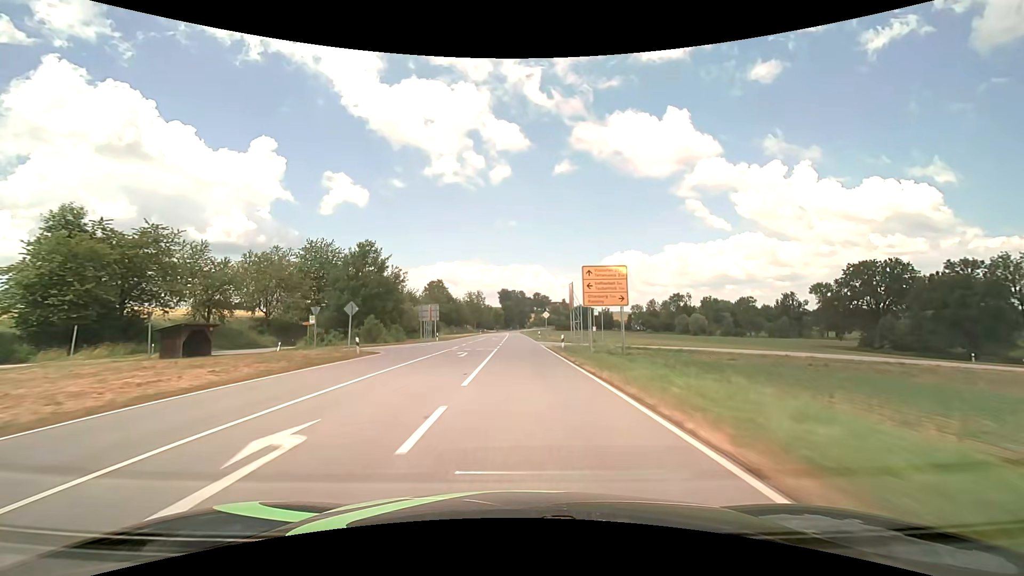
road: secondary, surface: asphalt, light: Day
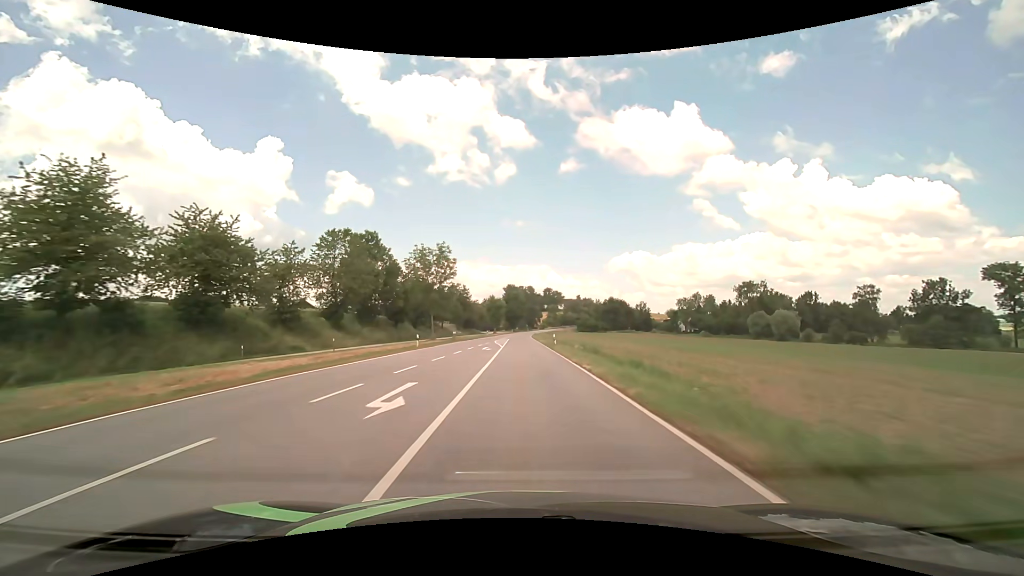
(-0.7, +76.0) m; -1°
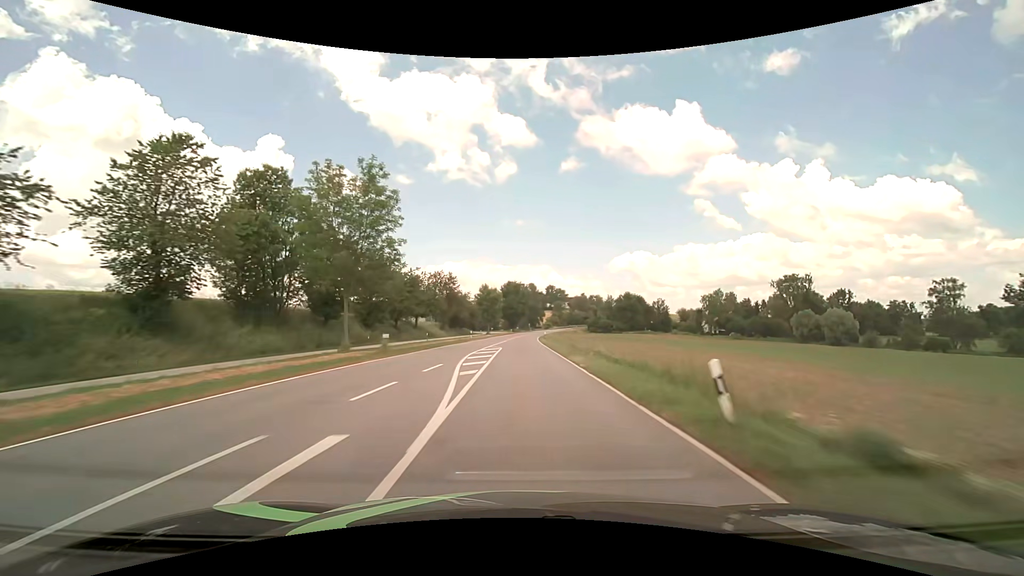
(-0.1, +30.2) m; 0°
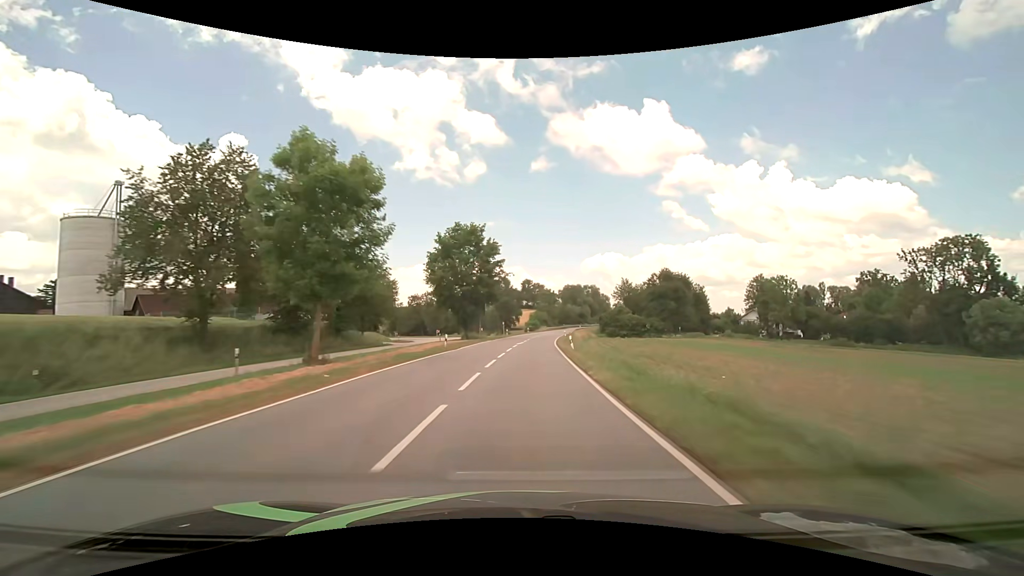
(+1.1, +75.6) m; +3°
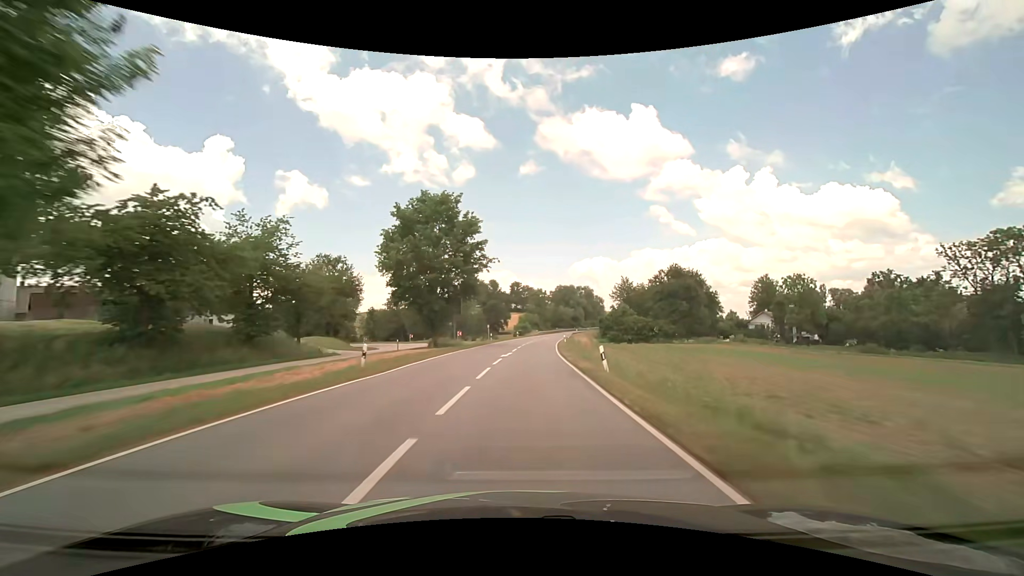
(+0.2, +14.9) m; +1°
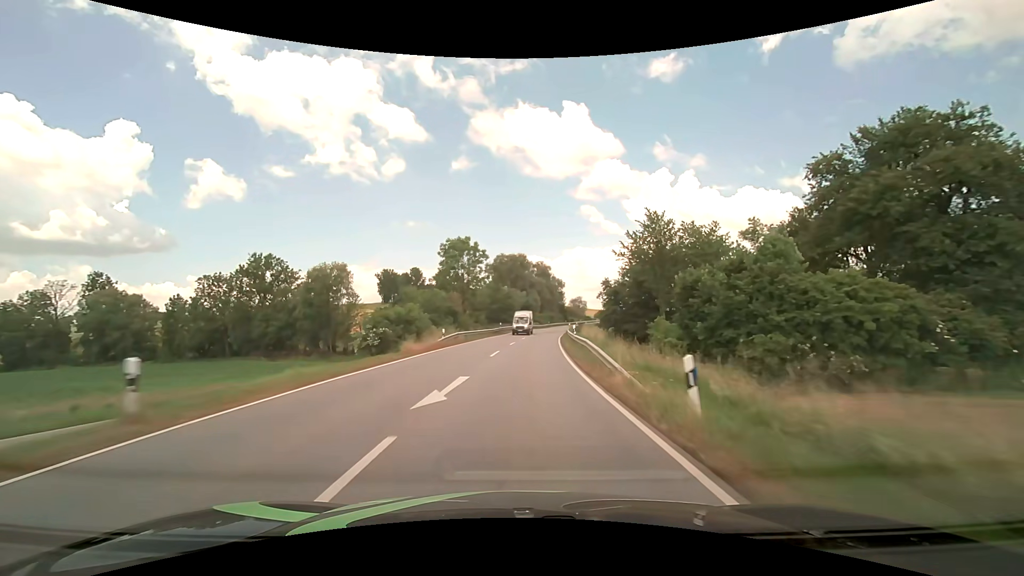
(+4.3, +72.6) m; +7°
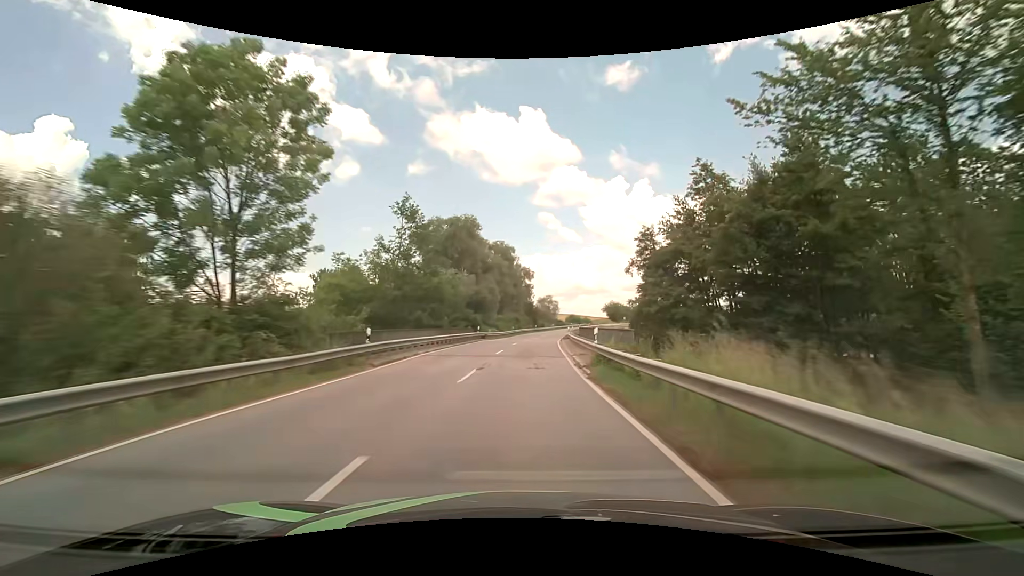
(+2.0, +42.5) m; +5°
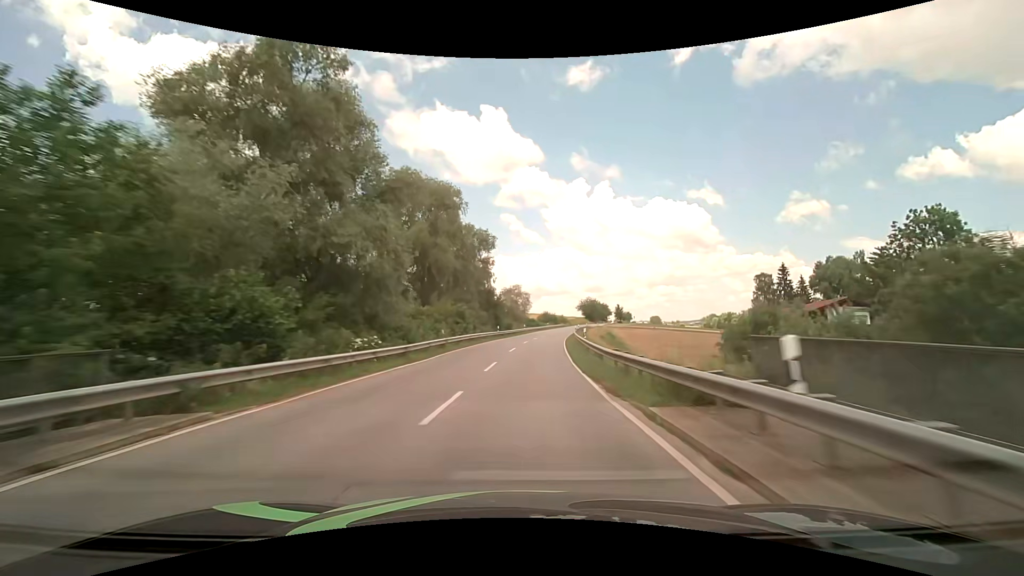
(+1.8, +41.6) m; +4°
(0, +10) (0, +20) (+1, +30) (+2, +40) (+3, +50) (+4, +60) (+5, +70) (+7, +80) (+8, +89) (+10, +99) m
